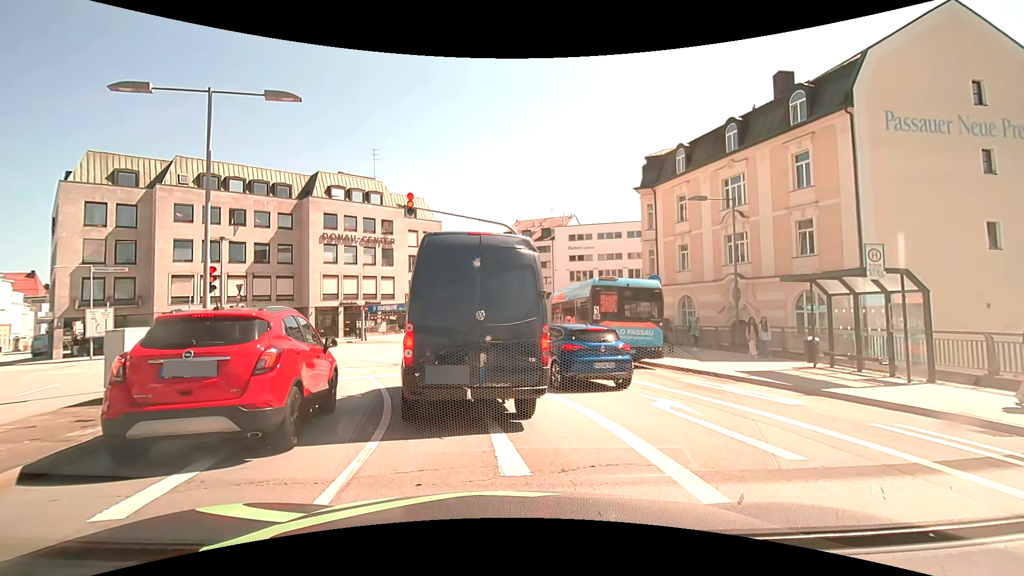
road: primary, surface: asphalt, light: Day
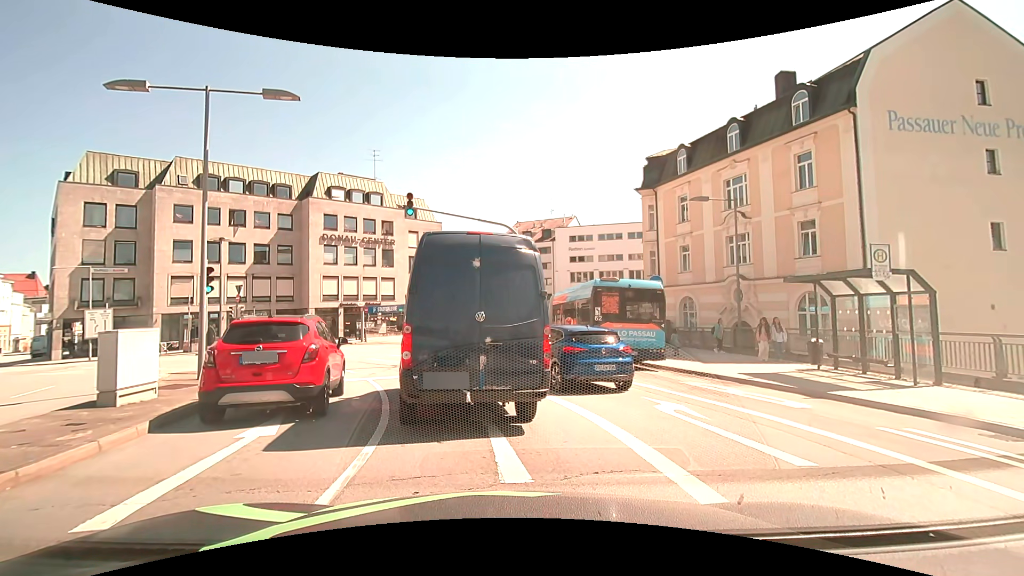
(0.0, +0.2) m; 0°
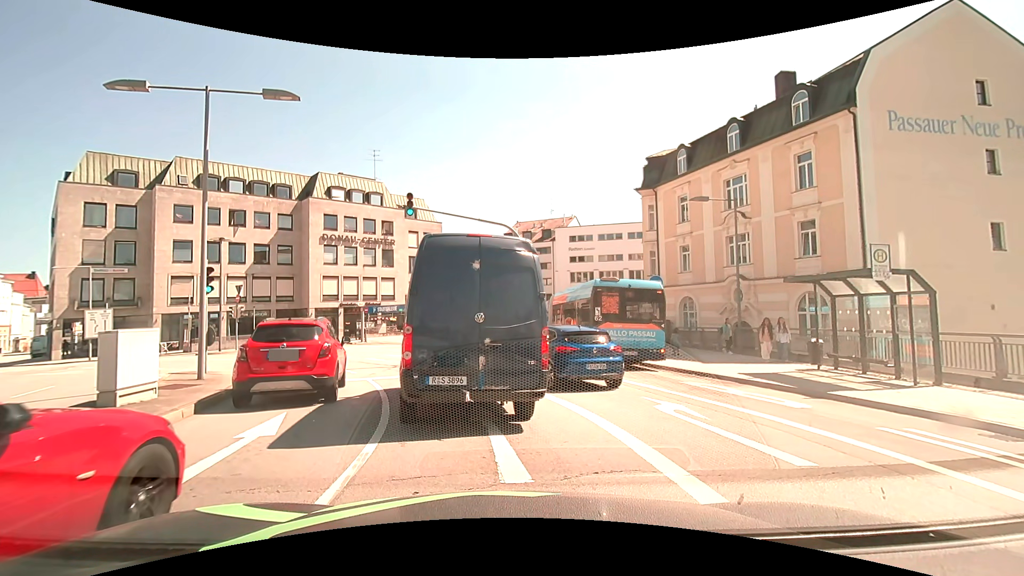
(0.0, 0.0) m; 0°
